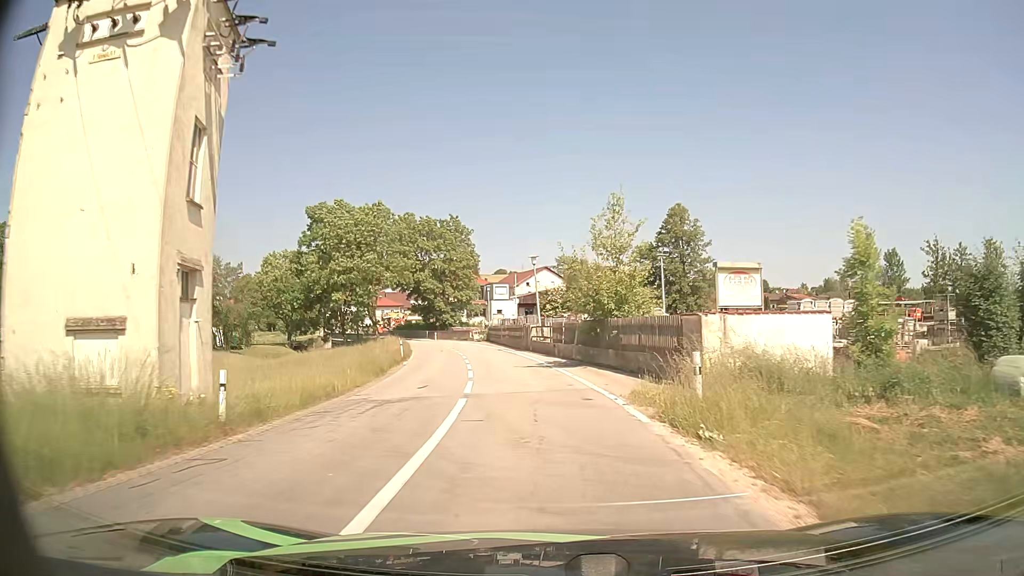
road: tertiary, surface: asphalt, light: Day
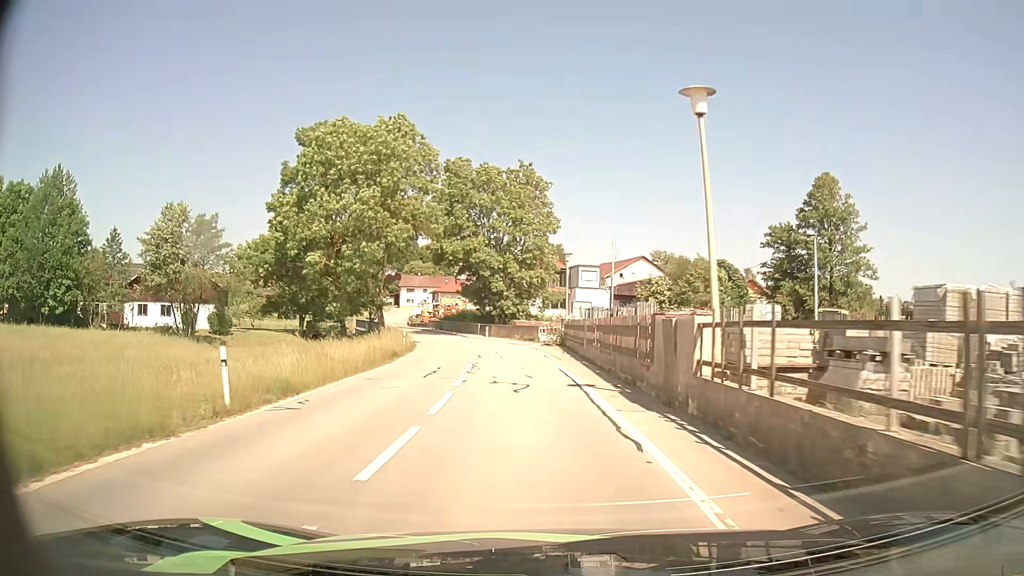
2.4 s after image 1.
(-1.4, +27.4) m; -7°
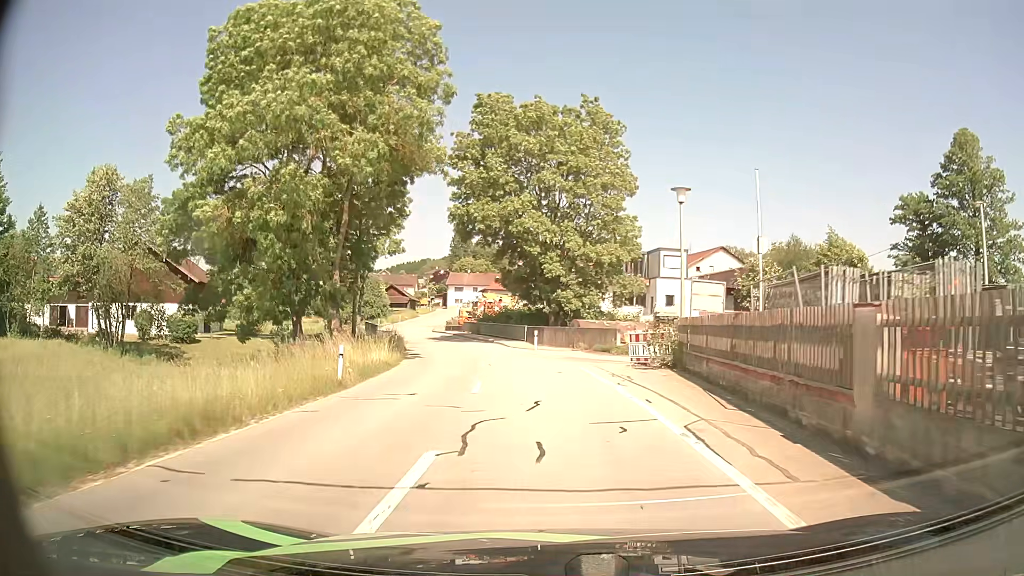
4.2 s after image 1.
(-1.0, +19.7) m; -5°
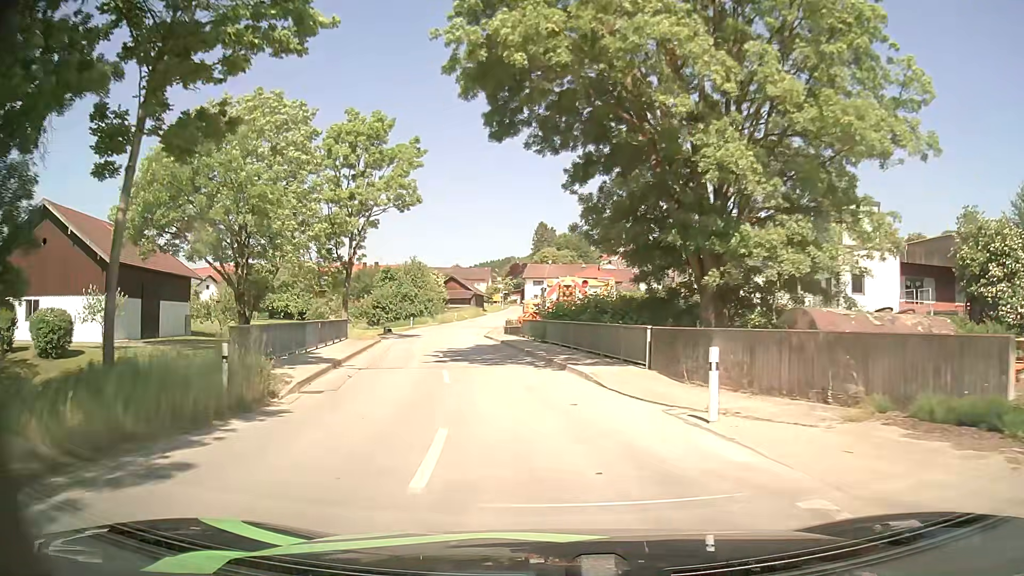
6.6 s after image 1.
(-1.4, +25.7) m; -7°
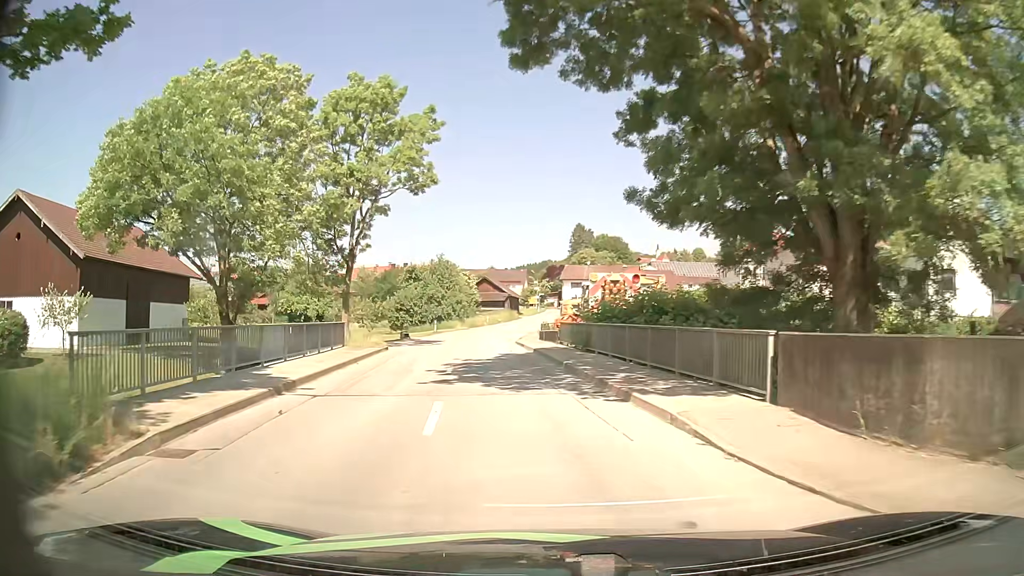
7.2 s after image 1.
(-0.2, +6.4) m; -3°
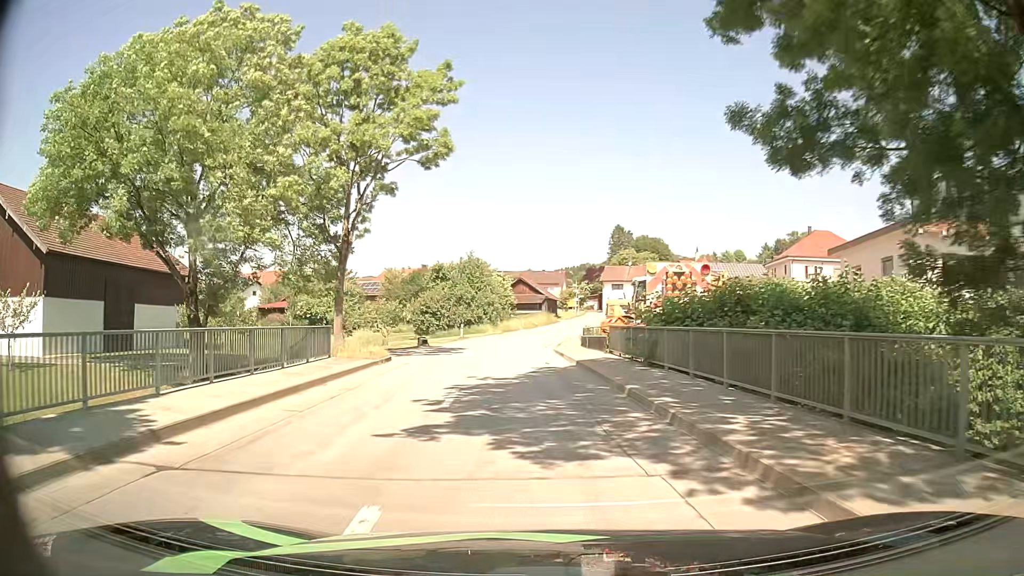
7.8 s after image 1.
(-0.2, +6.4) m; -3°
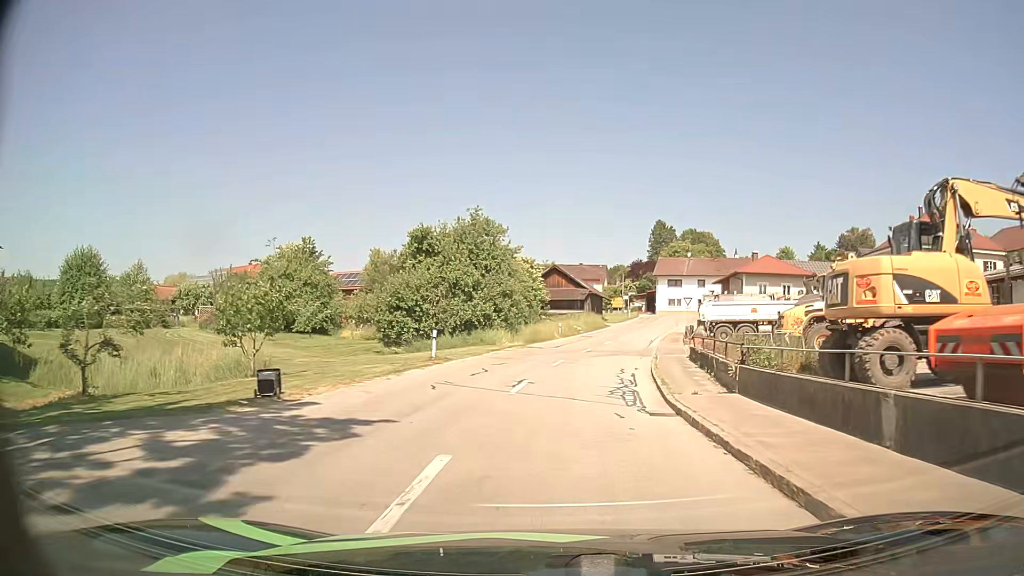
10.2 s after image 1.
(-1.4, +25.1) m; -3°
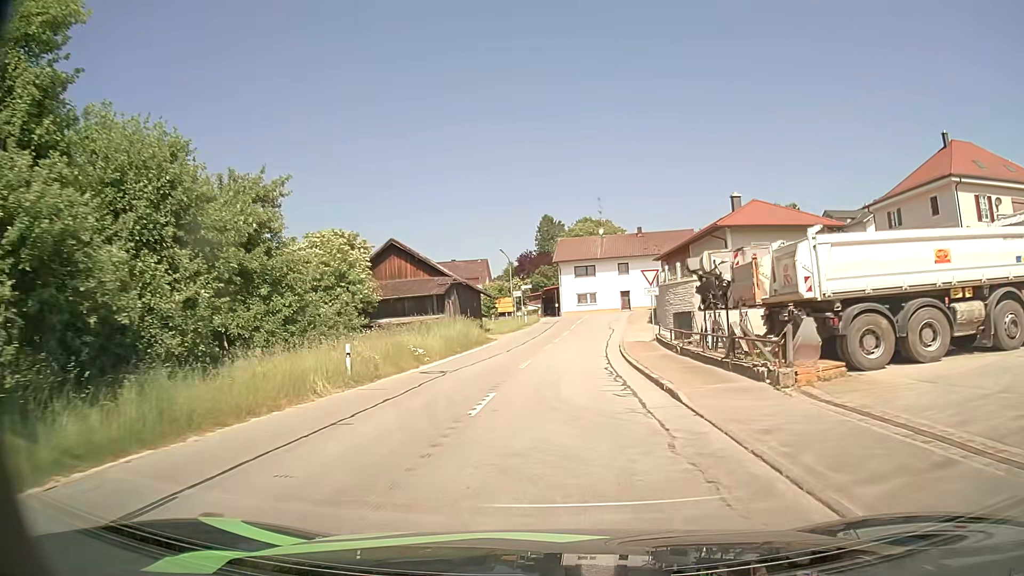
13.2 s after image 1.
(+2.8, +29.8) m; +10°
